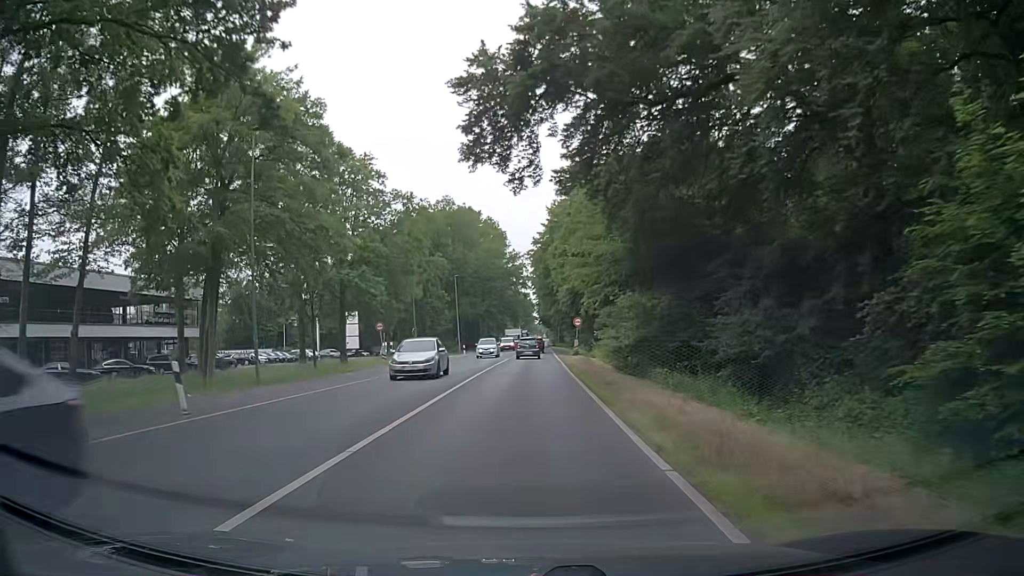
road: secondary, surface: asphalt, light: Day
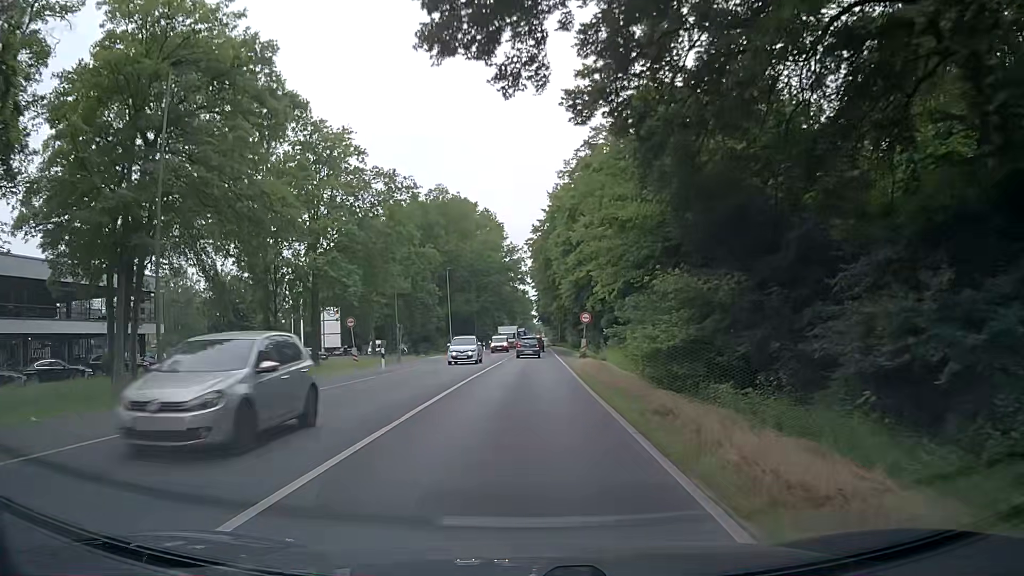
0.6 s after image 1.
(0.0, +7.4) m; 0°
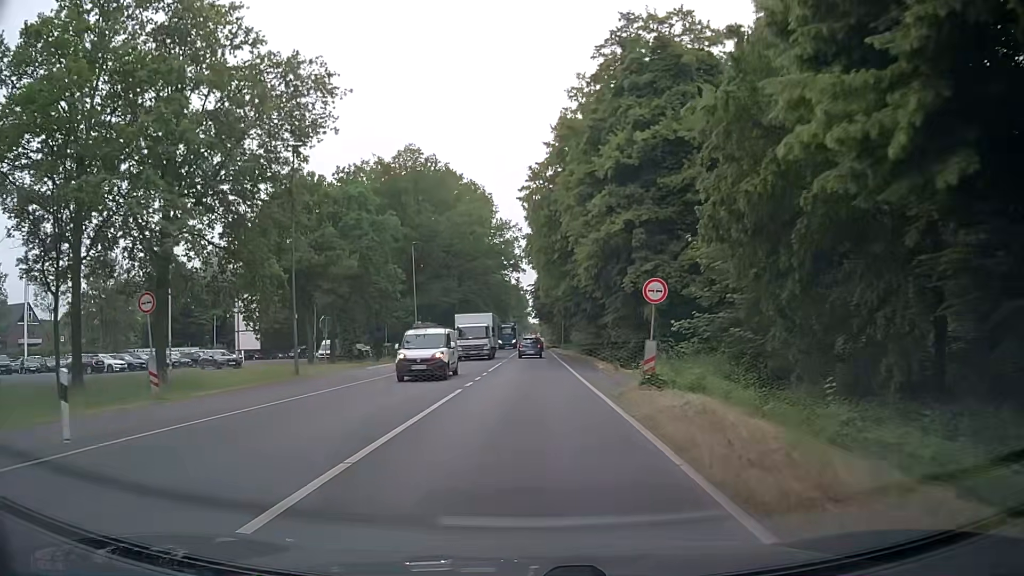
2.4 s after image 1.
(+0.2, +22.1) m; +1°
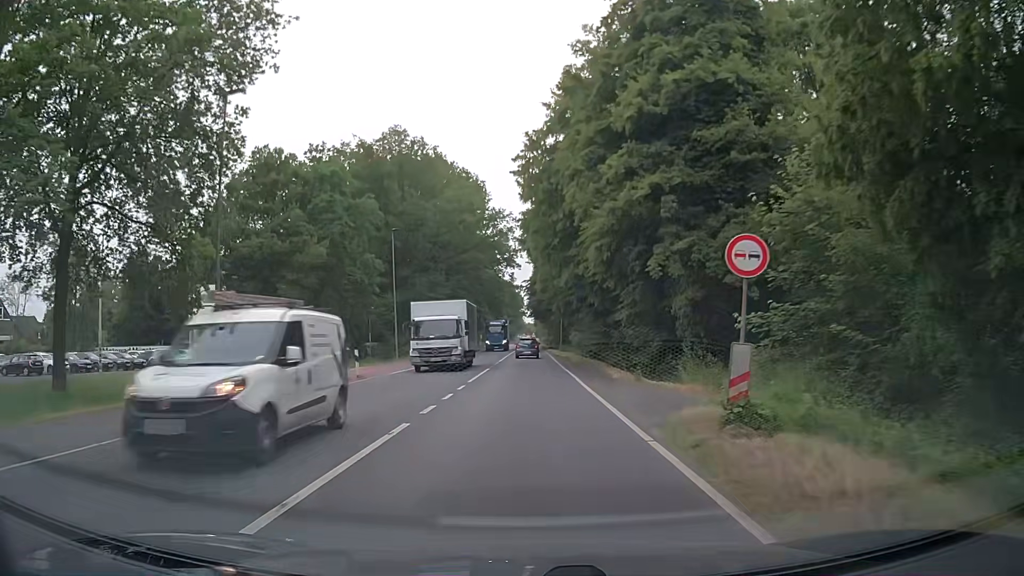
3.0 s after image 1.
(0.0, +7.3) m; 0°
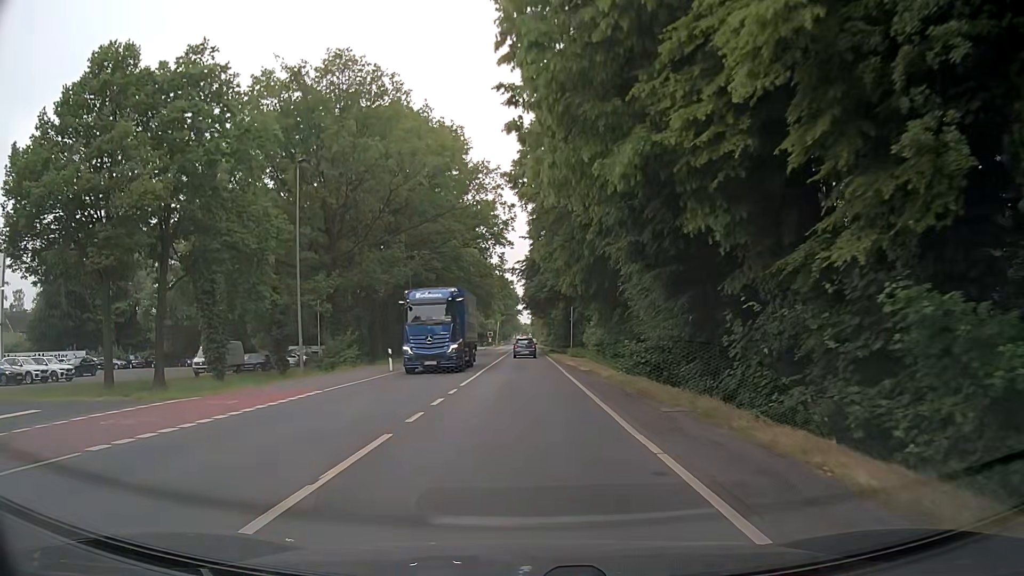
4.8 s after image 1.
(+0.2, +21.9) m; 0°
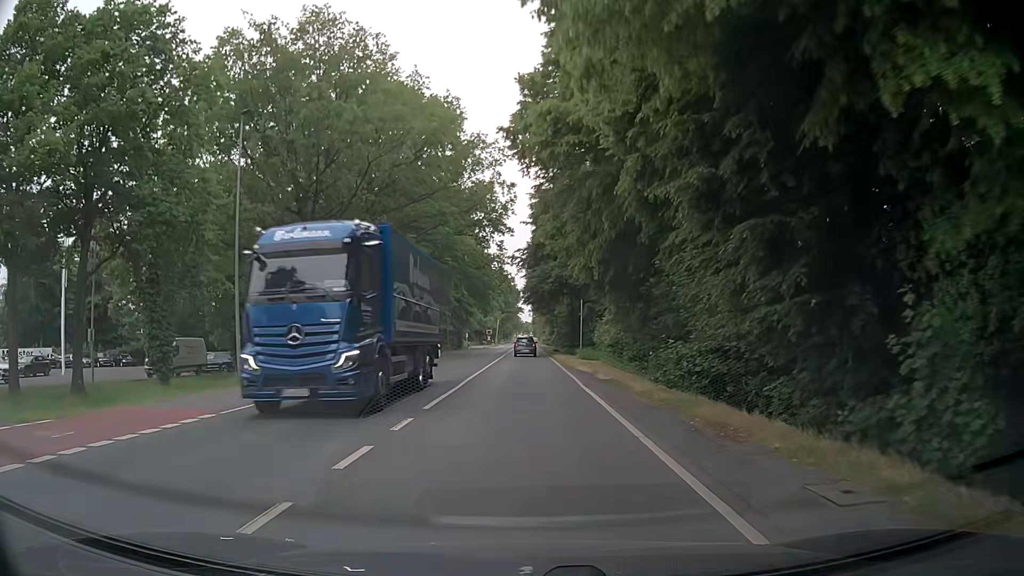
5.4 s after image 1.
(0.0, +7.3) m; 0°
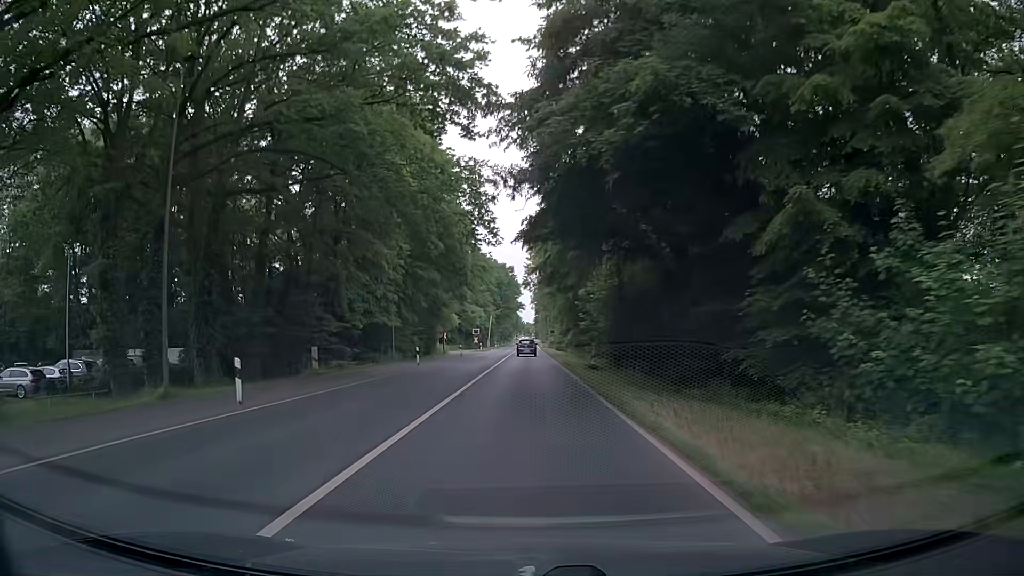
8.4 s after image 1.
(0.0, +36.5) m; 0°
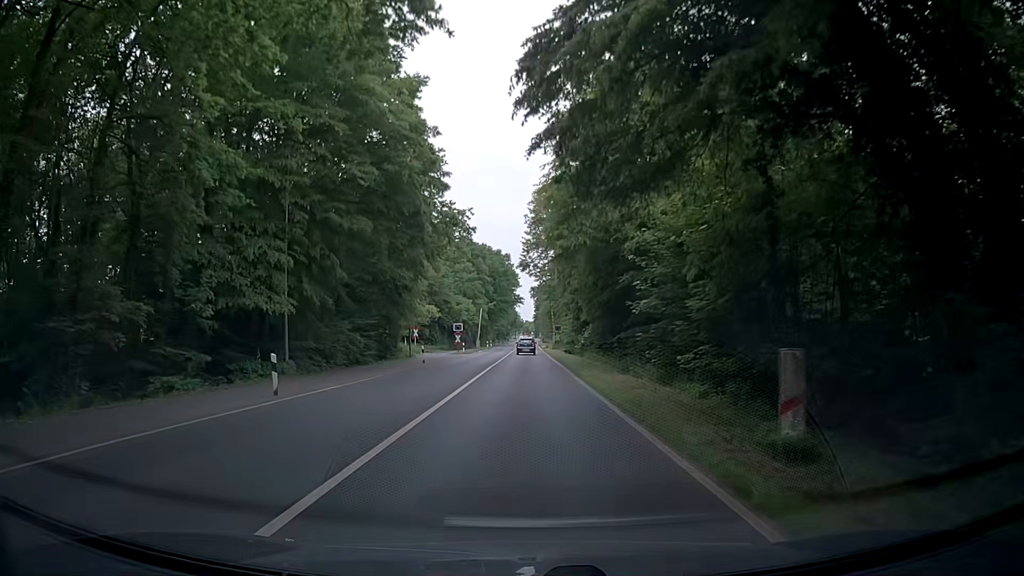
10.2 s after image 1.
(+0.1, +22.9) m; +1°
(0, +10) (0, +20) (0, +30) (0, +40) (0, +50) (0, +60) (0, +70) (0, +80) (-1, +90) (-1, +100) m
